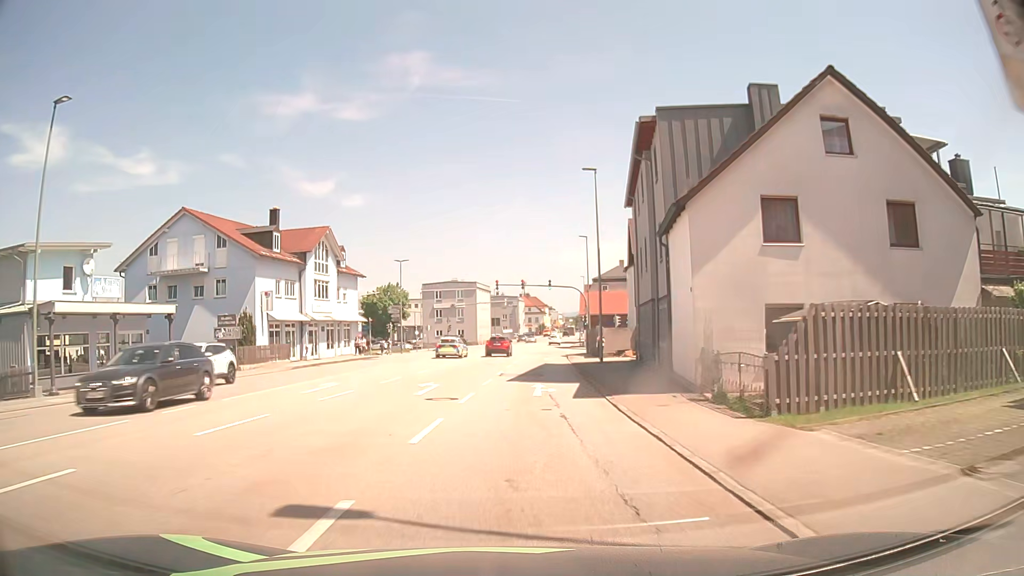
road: tertiary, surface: asphalt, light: Day
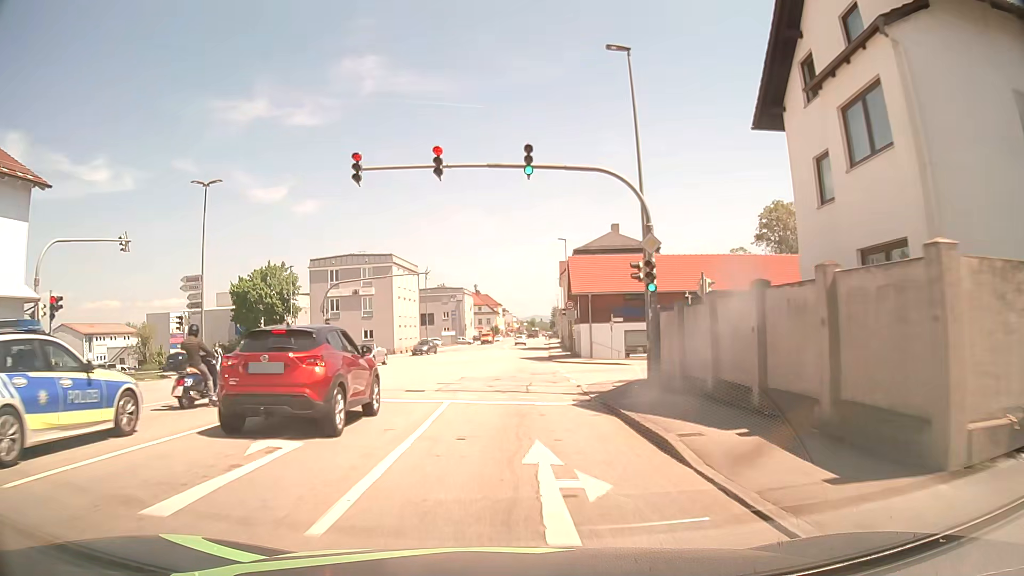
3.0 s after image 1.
(+1.8, +40.4) m; +4°
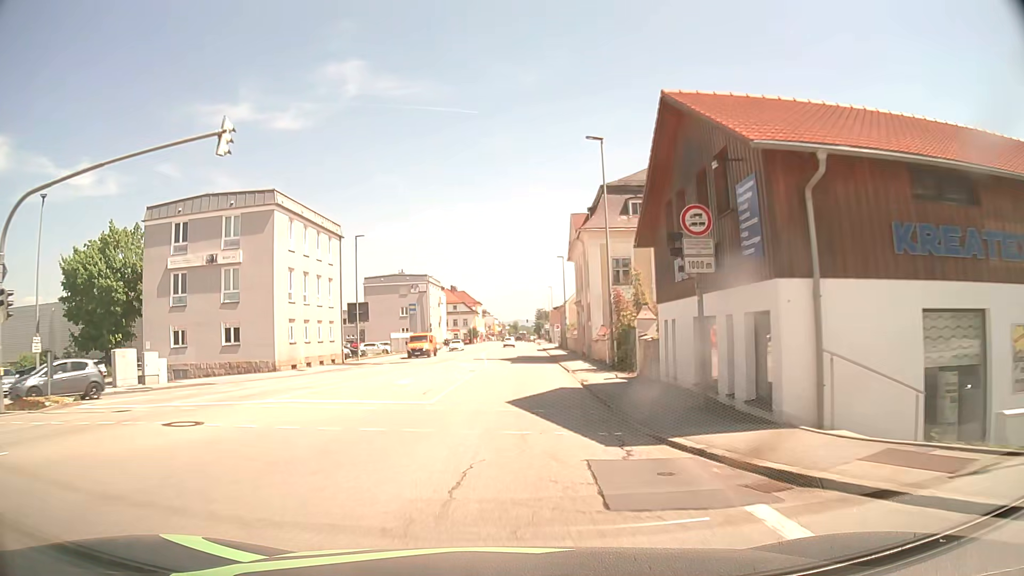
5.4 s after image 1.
(+0.4, +32.2) m; +2°
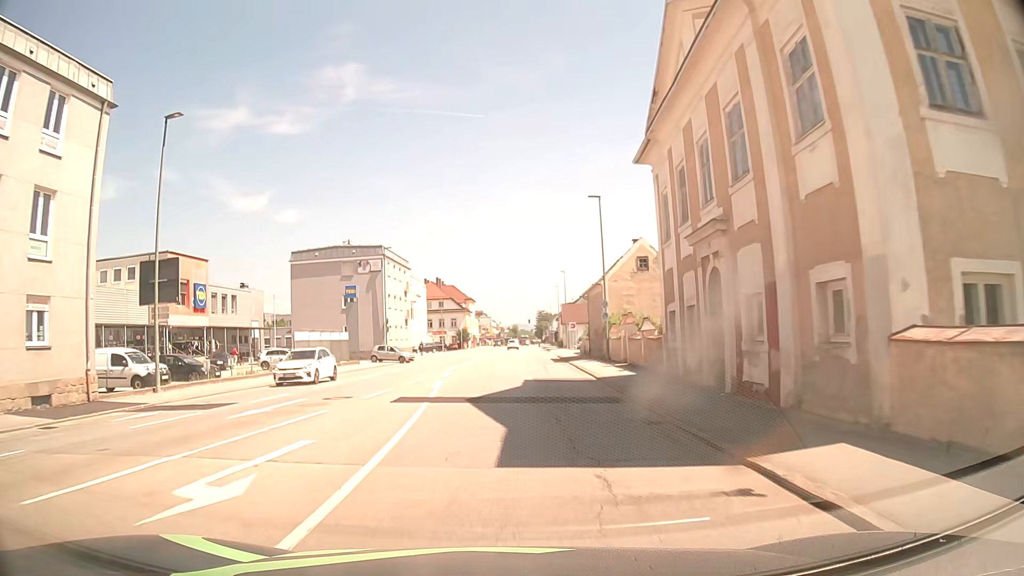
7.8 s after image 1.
(+0.2, +32.1) m; 0°
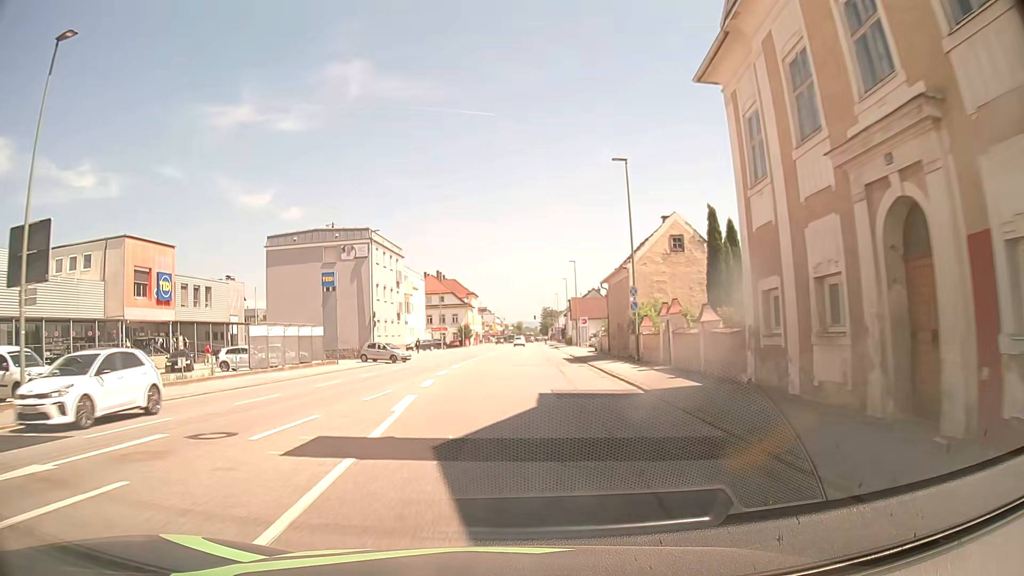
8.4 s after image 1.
(0.0, +8.0) m; -1°
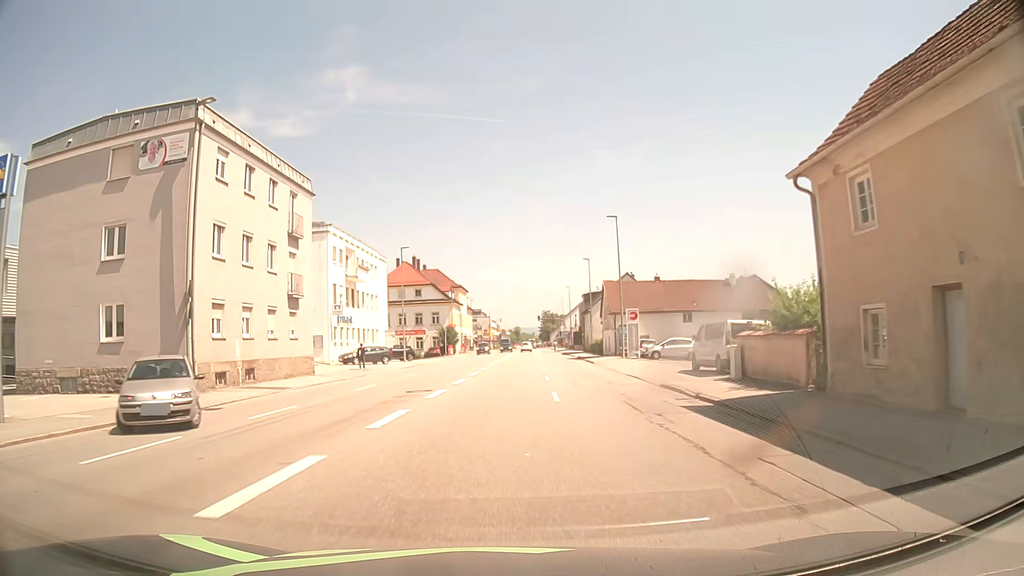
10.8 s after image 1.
(+0.1, +32.1) m; +1°
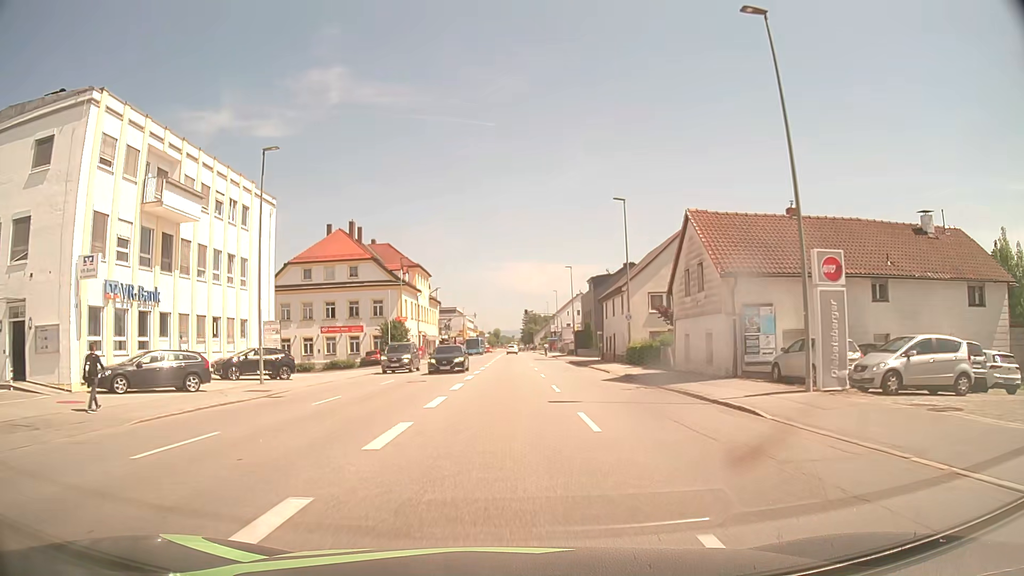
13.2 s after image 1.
(+0.1, +32.2) m; +1°
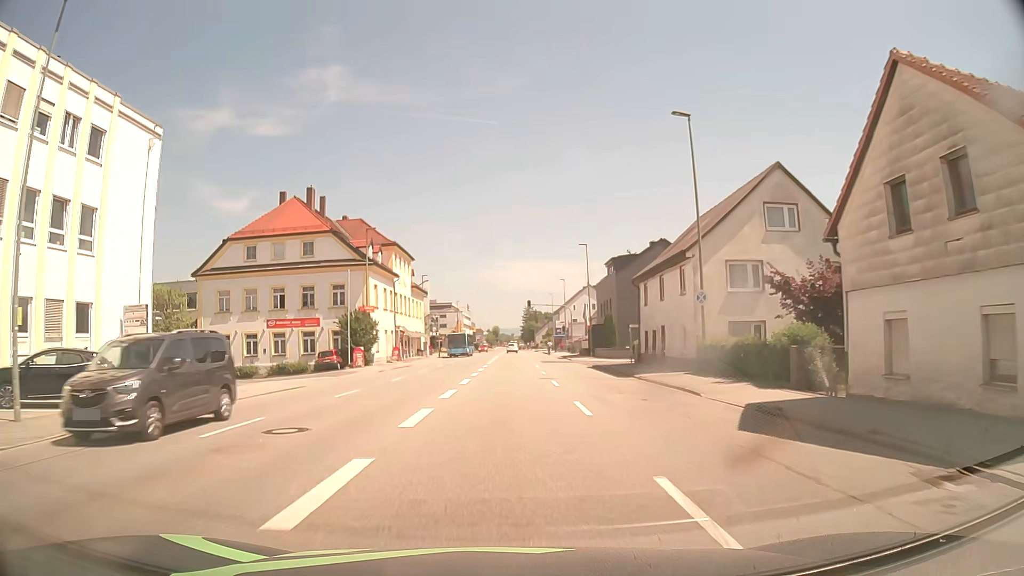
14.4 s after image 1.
(+0.1, +16.1) m; 0°
